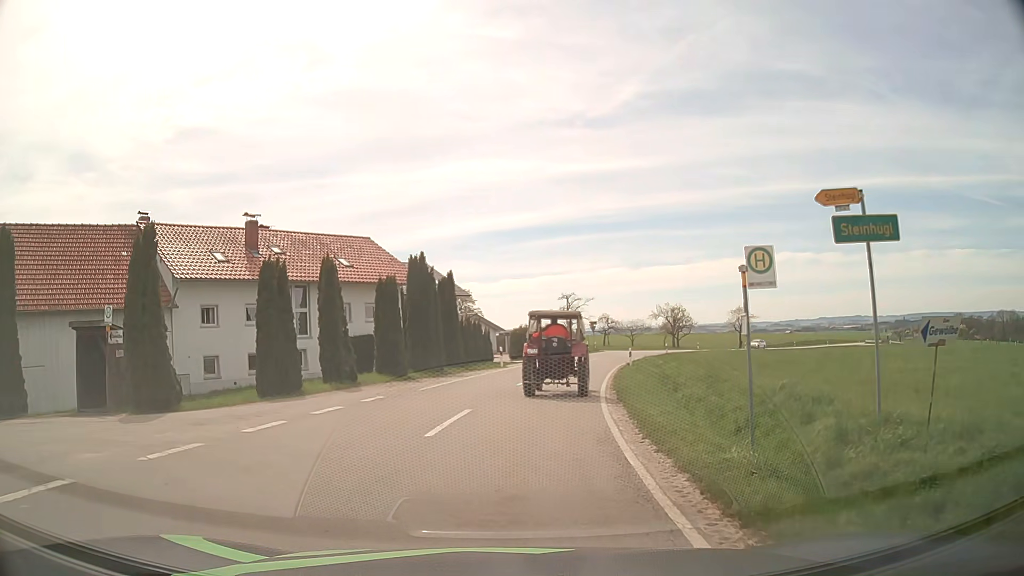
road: tertiary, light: Day
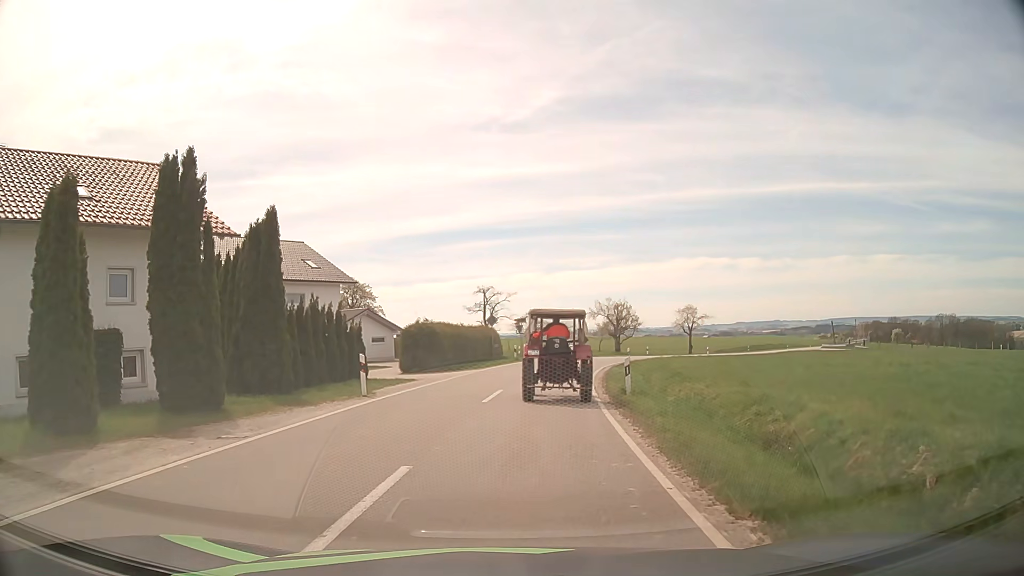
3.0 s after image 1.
(+0.9, +18.1) m; +7°
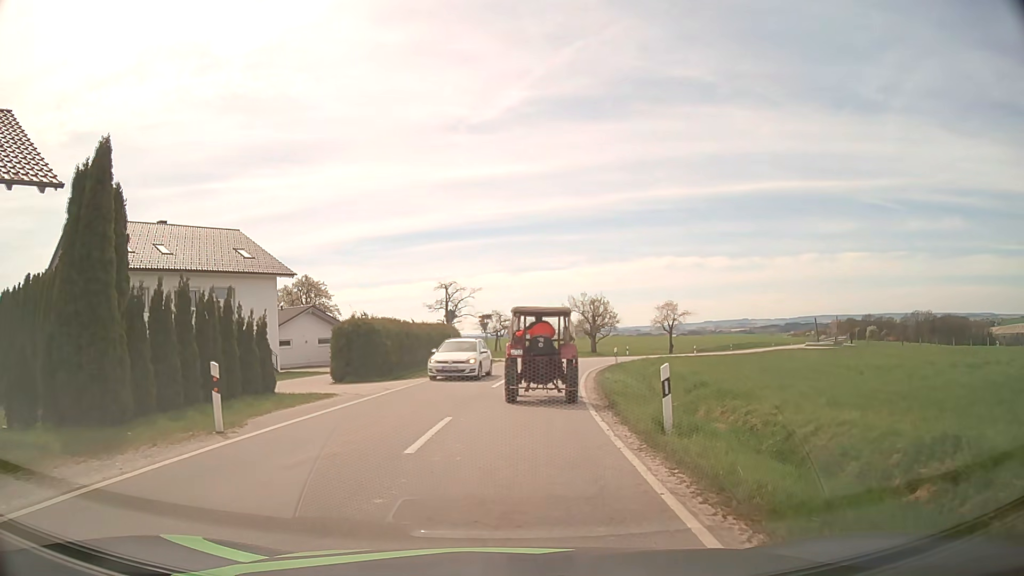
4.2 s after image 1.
(+0.2, +7.4) m; +3°
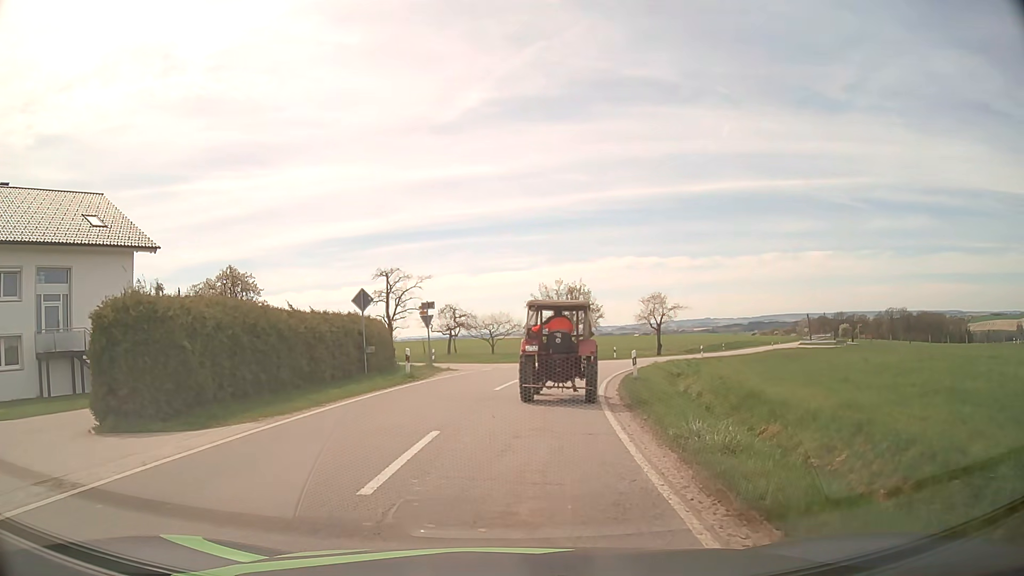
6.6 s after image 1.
(+0.3, +14.3) m; +3°
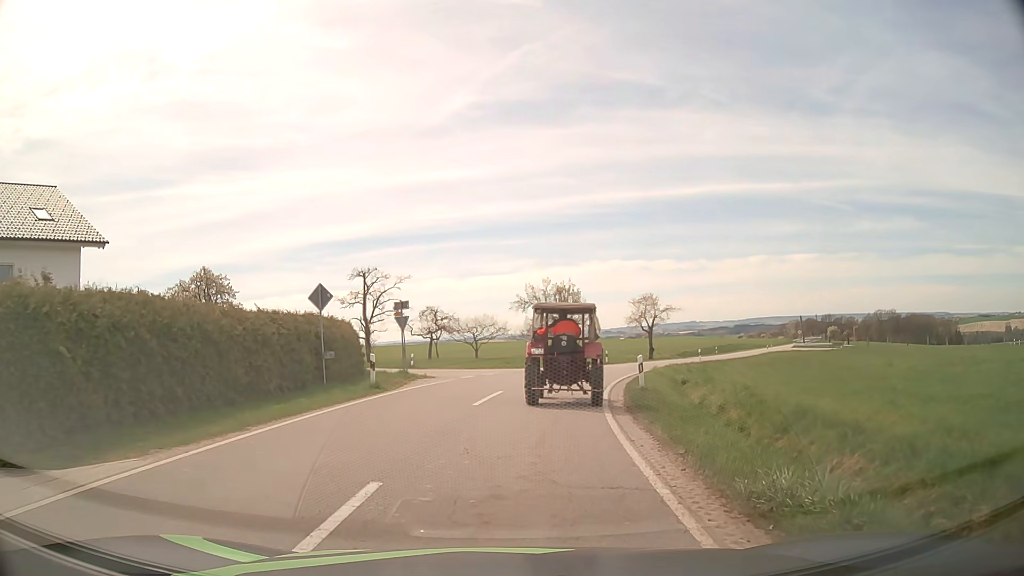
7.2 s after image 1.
(0.0, +3.4) m; +1°
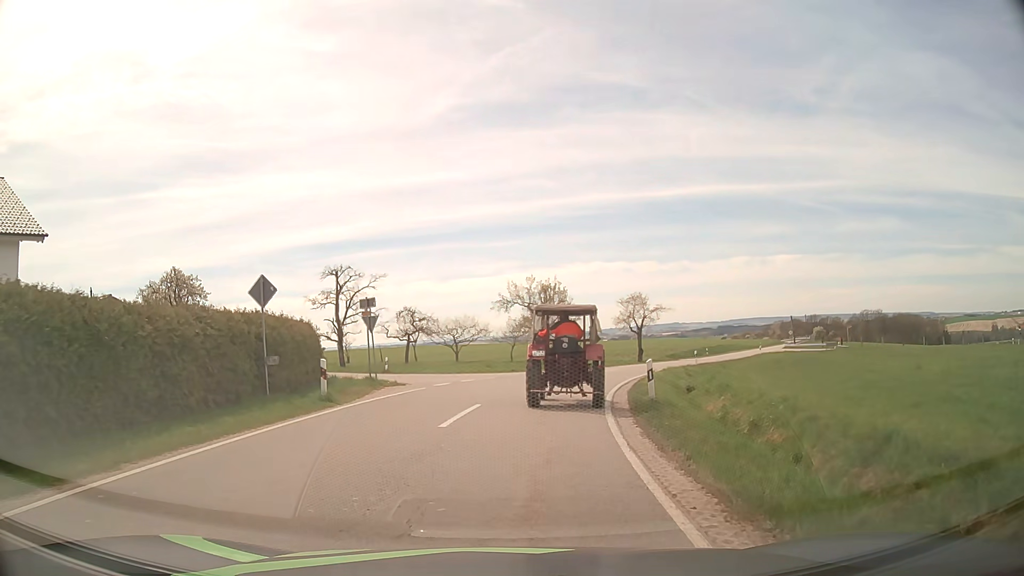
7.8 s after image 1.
(0.0, +3.4) m; +2°
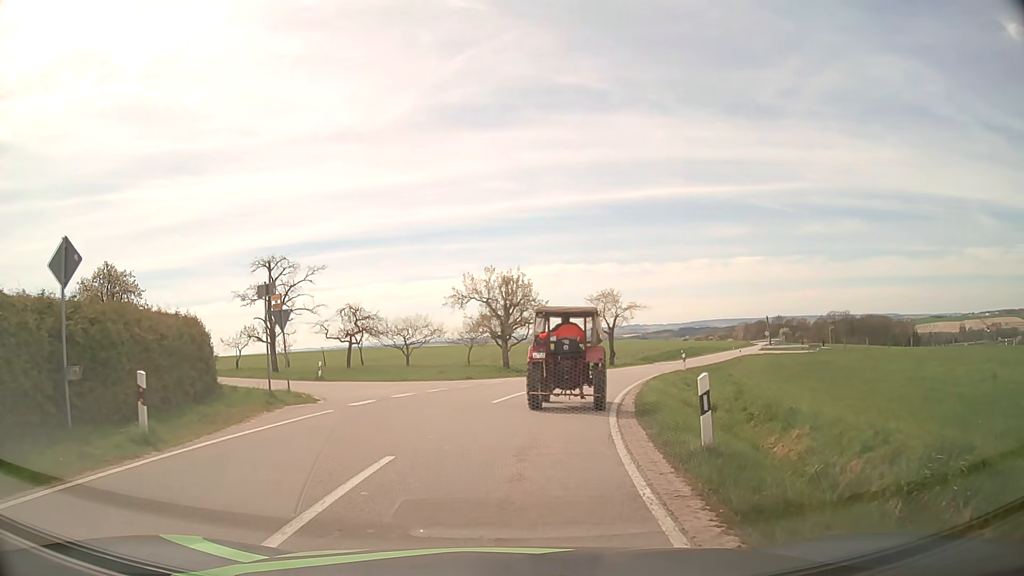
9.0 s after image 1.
(+0.2, +6.8) m; +3°
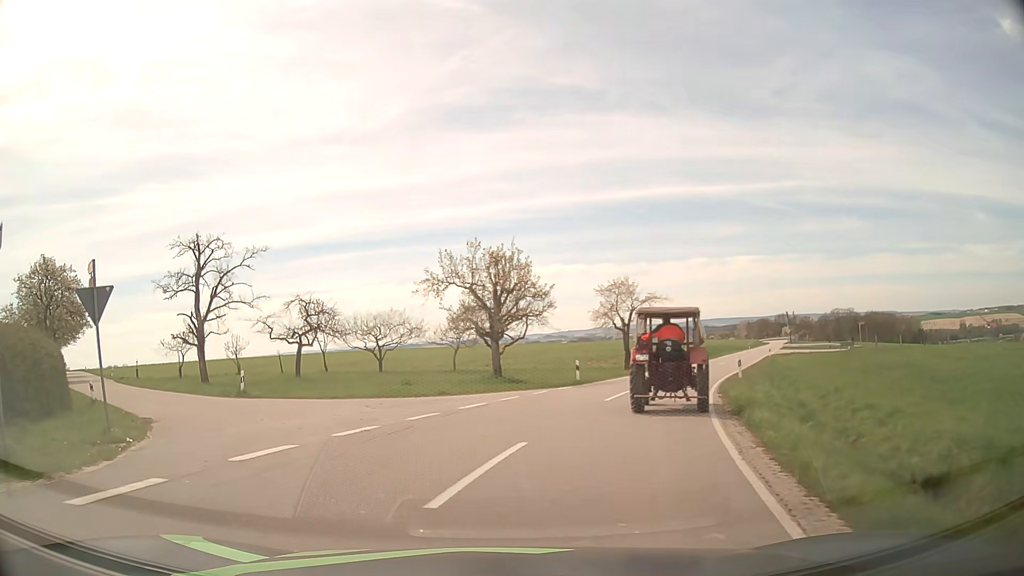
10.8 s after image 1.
(+0.3, +10.5) m; +1°
(-1, +10) (-6, +19) (-13, +26) (-20, +33) (-27, +40) (-33, +48) (-40, +56) (-46, +63) (-52, +71) (-59, +79) m
